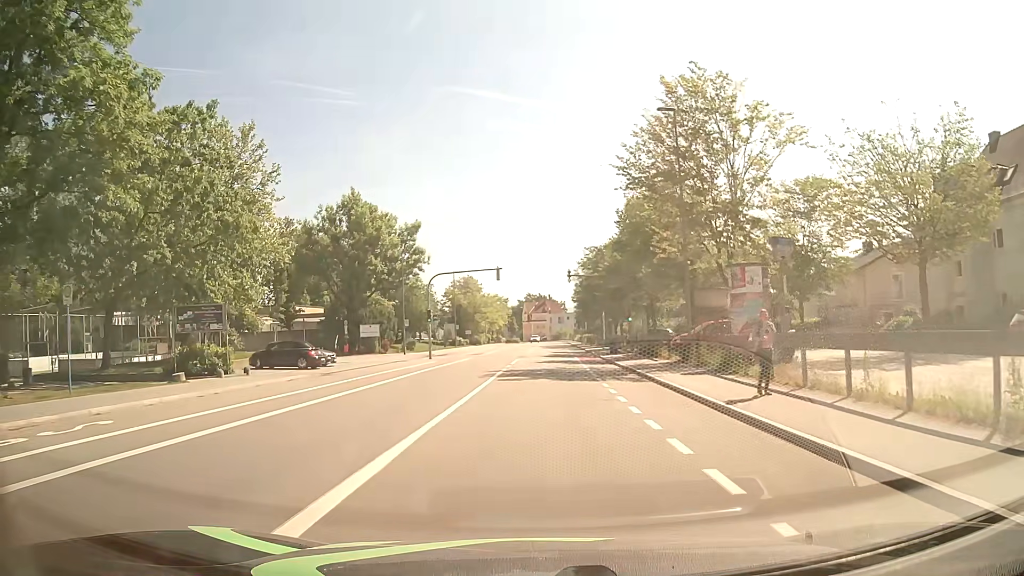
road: tertiary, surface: asphalt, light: Day
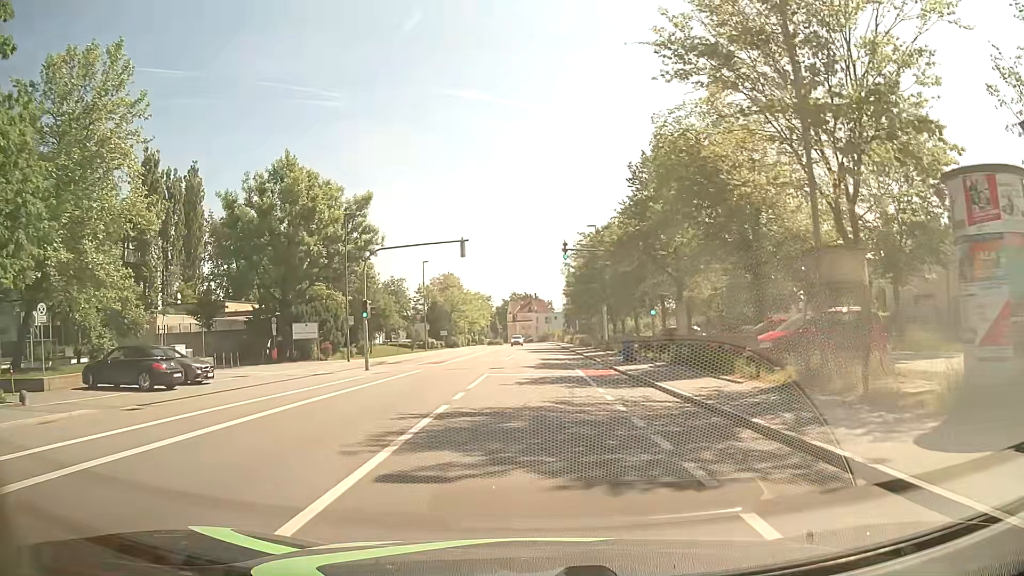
(+0.2, +13.9) m; +1°
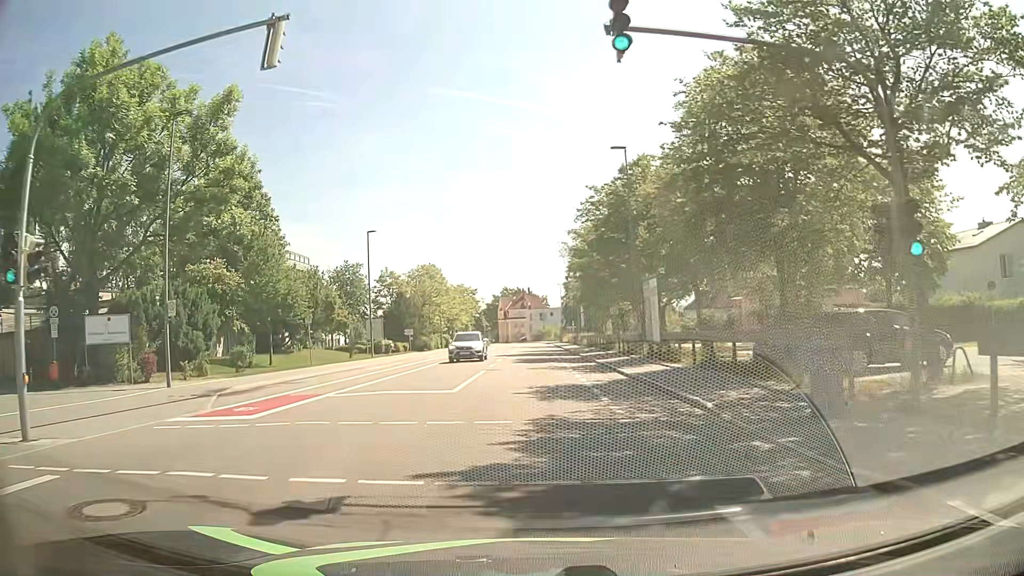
(+0.1, +23.2) m; +1°
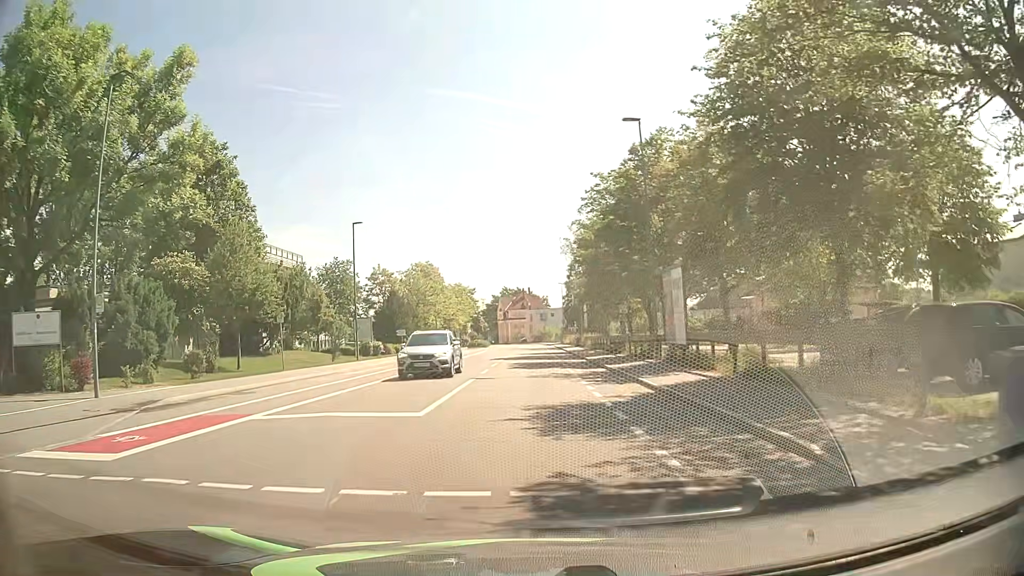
(-0.1, +4.7) m; -1°
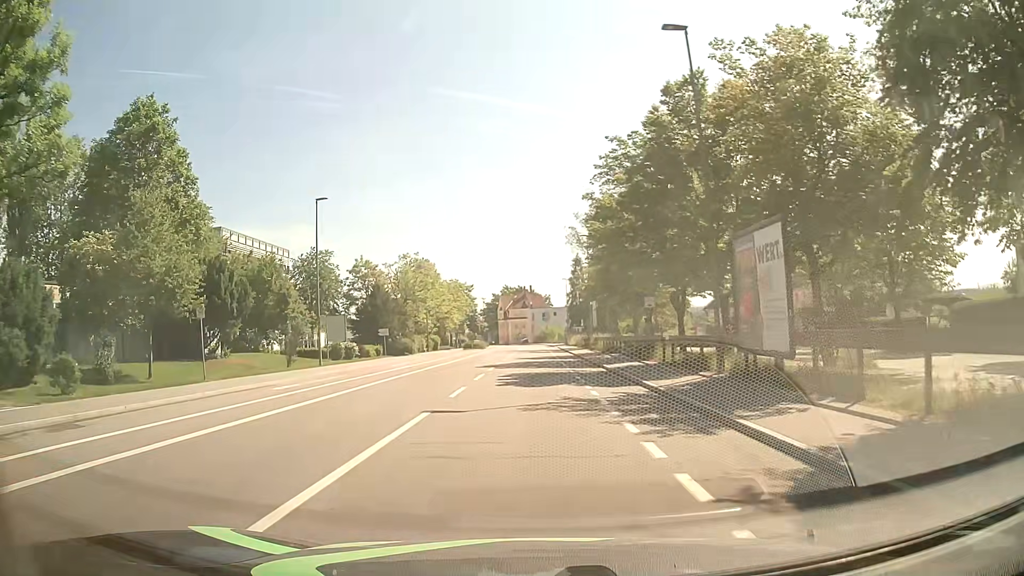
(0.0, +9.2) m; -1°
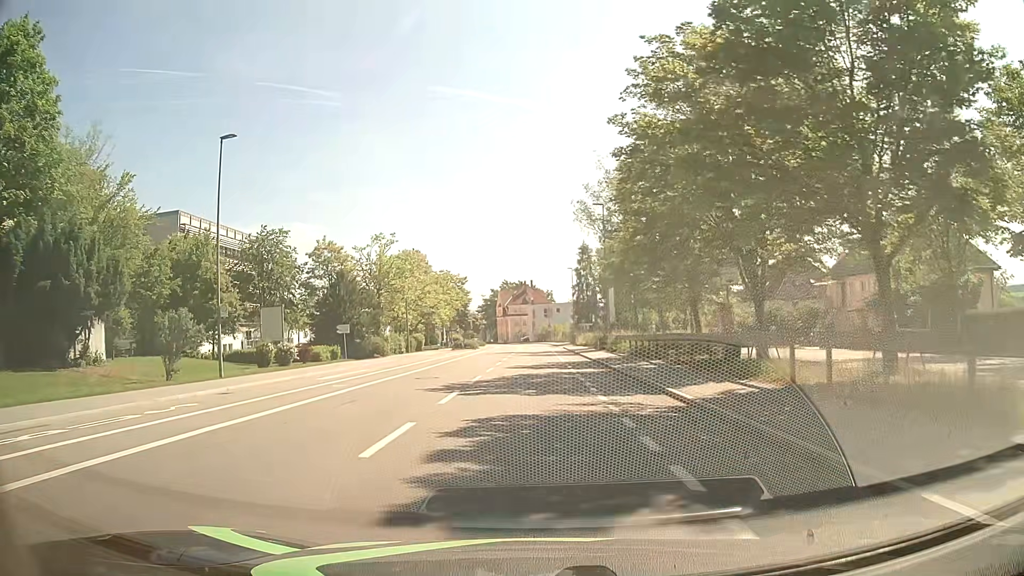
(+0.1, +13.9) m; +1°
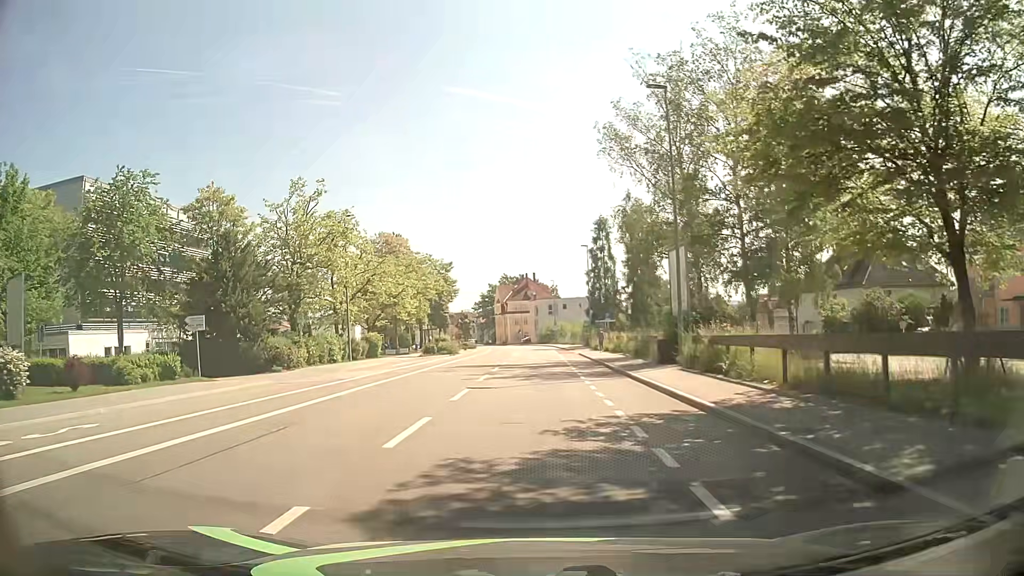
(-0.3, +23.1) m; -1°
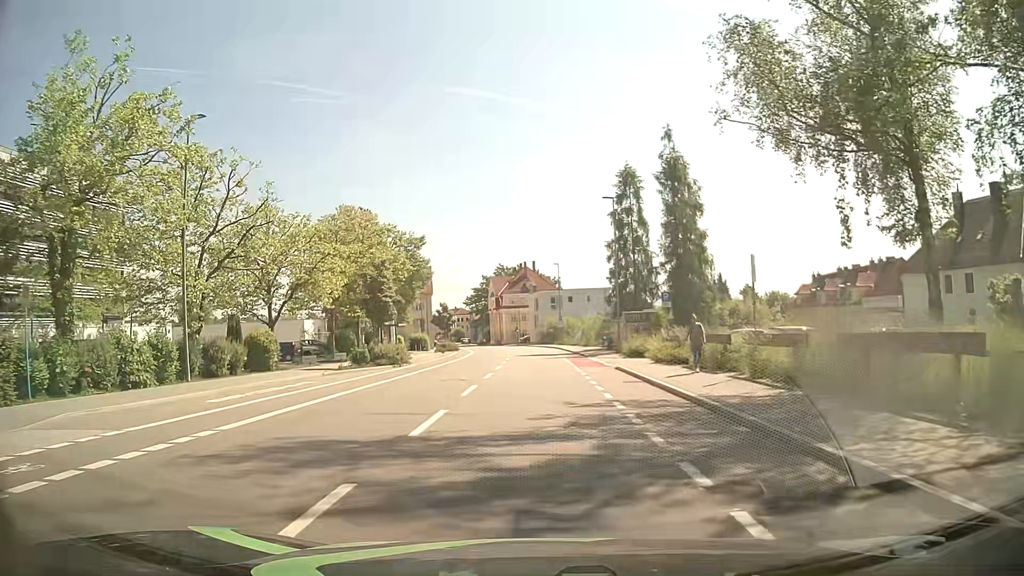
(+0.1, +23.2) m; 0°
